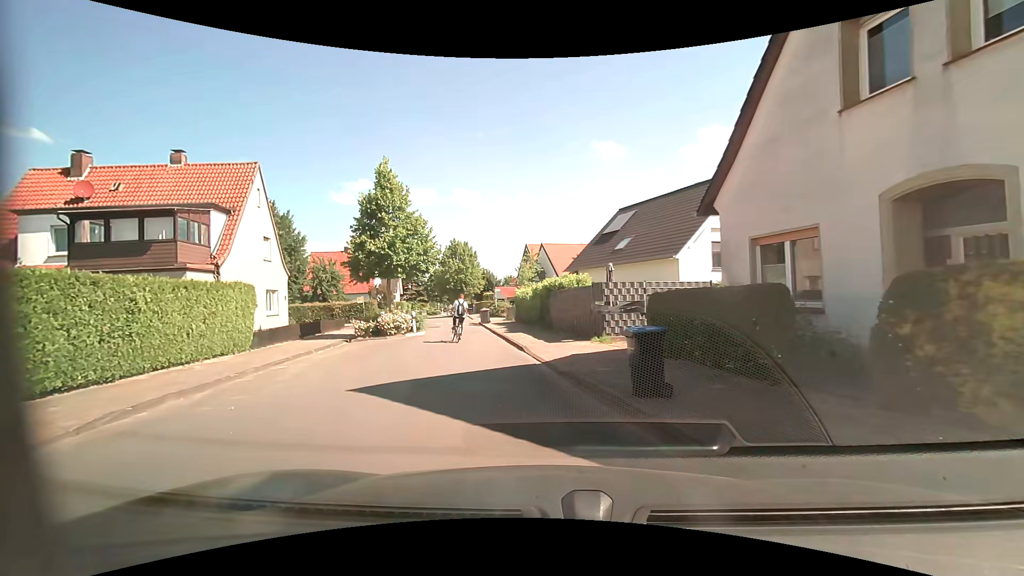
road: unclassified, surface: asphalt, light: Day
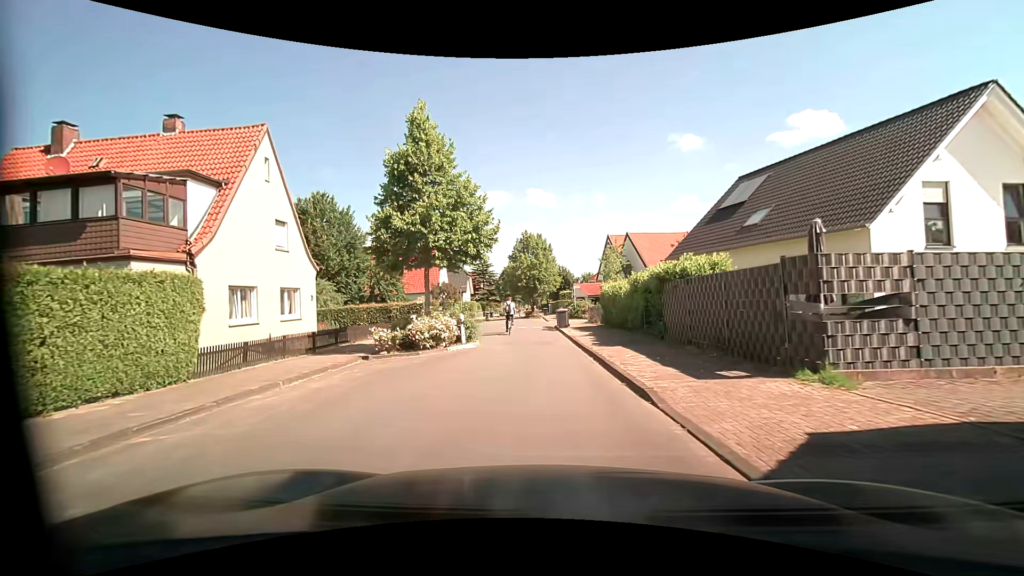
(-0.7, +8.0) m; -8°
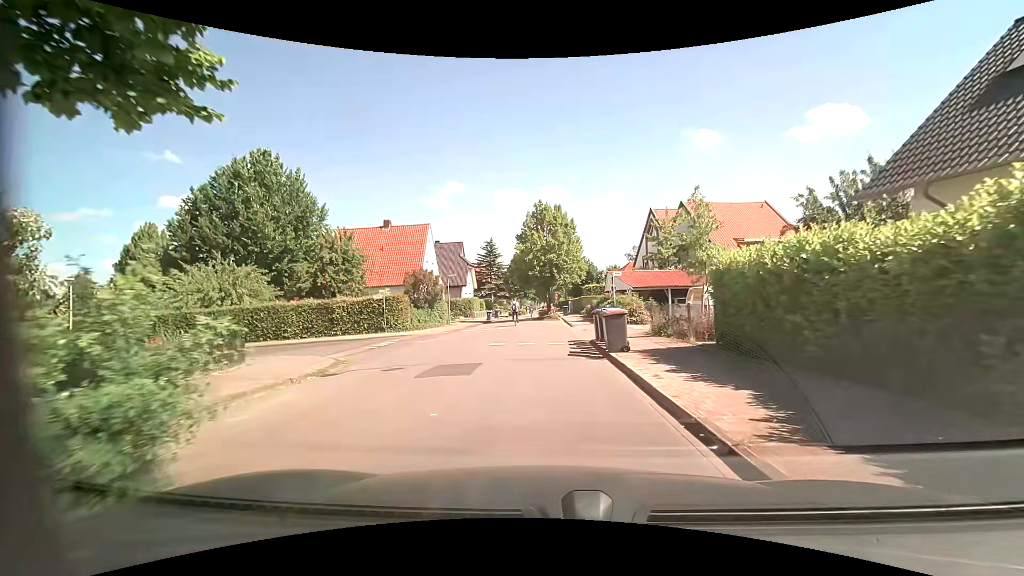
(-0.4, +16.2) m; -2°
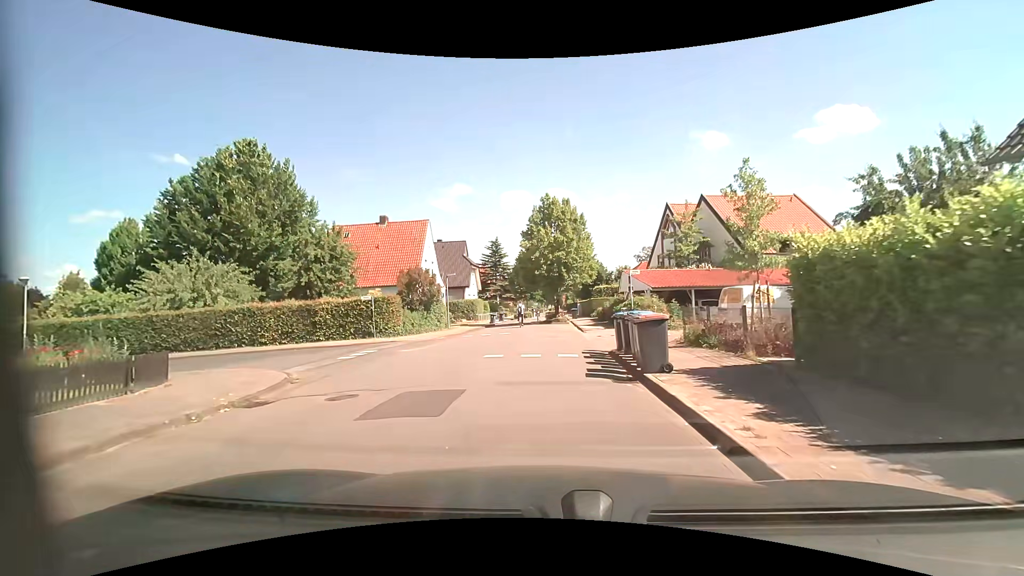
(0.0, +3.4) m; -1°
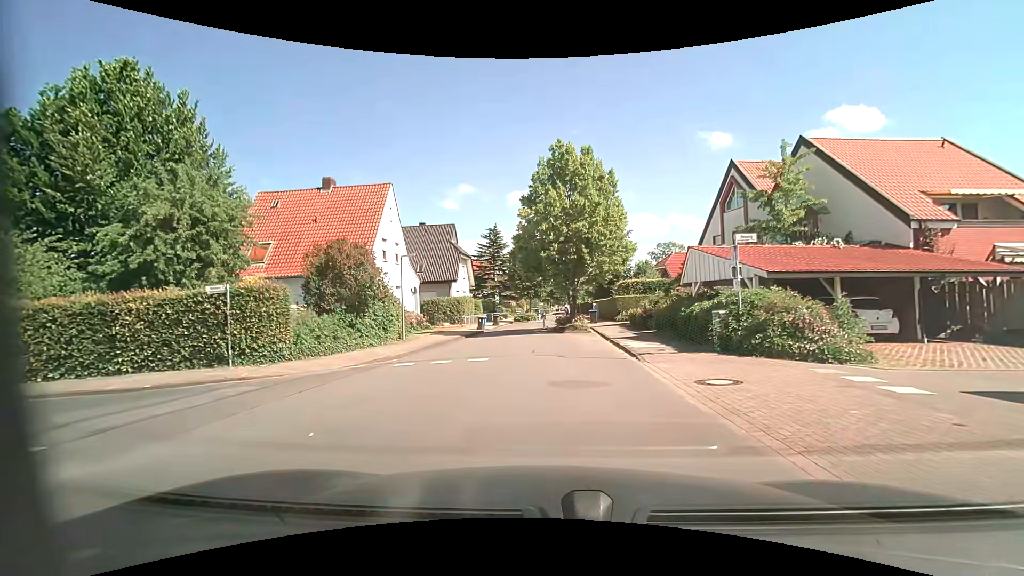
(-0.2, +13.5) m; -1°
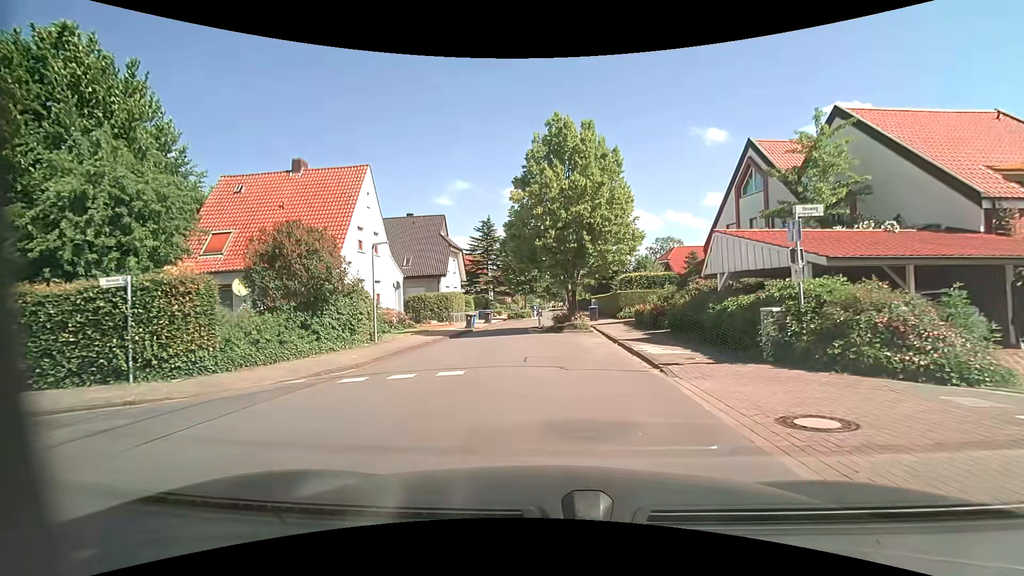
(0.0, +3.3) m; 0°
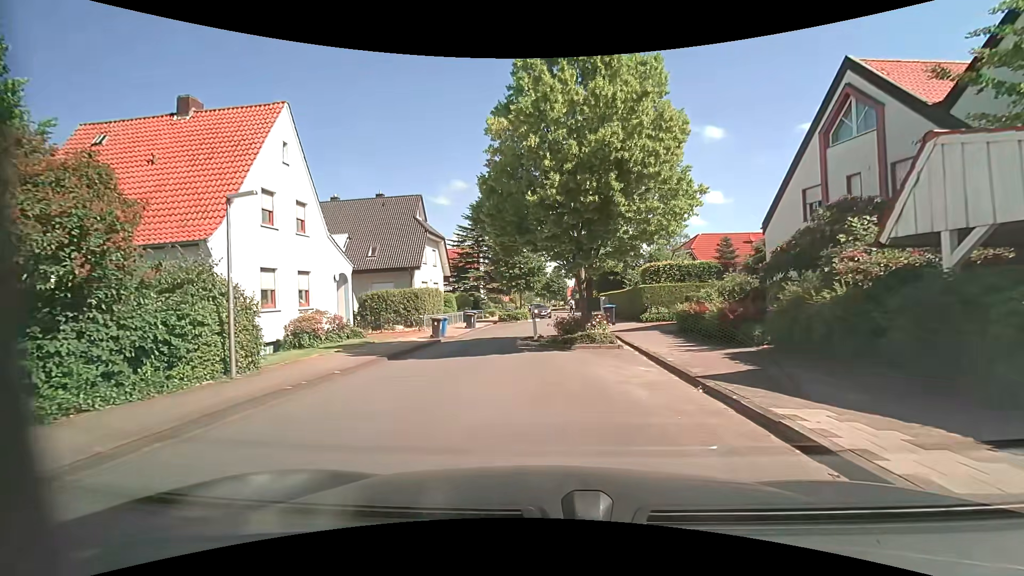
(+0.1, +9.1) m; 0°
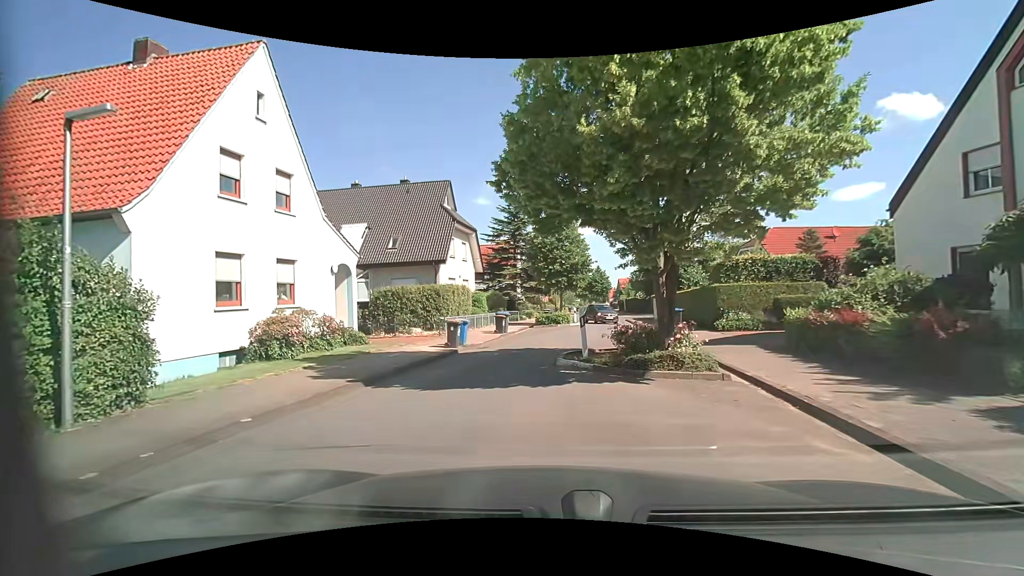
(-0.1, +5.0) m; -5°
